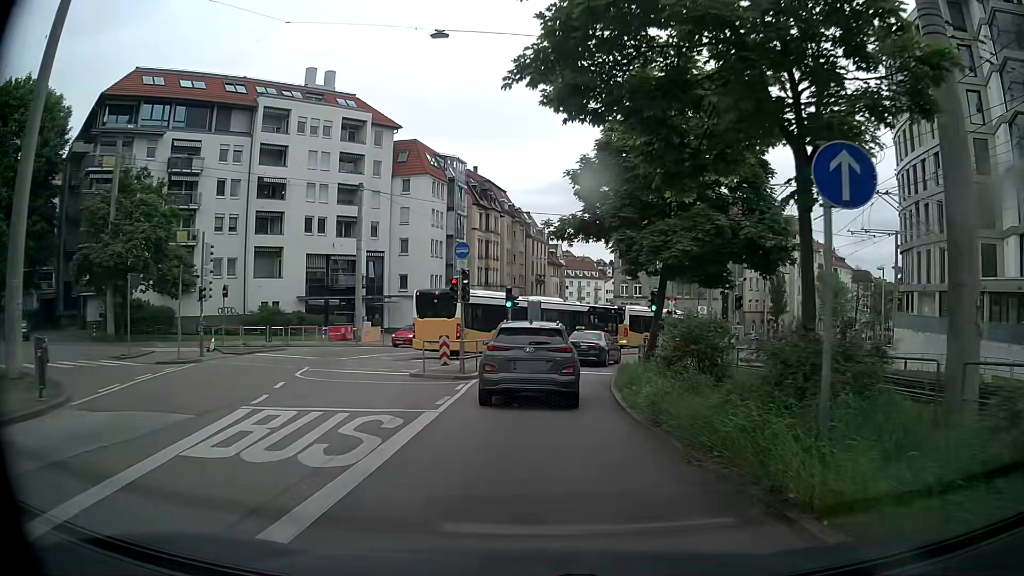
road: tertiary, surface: asphalt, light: Day
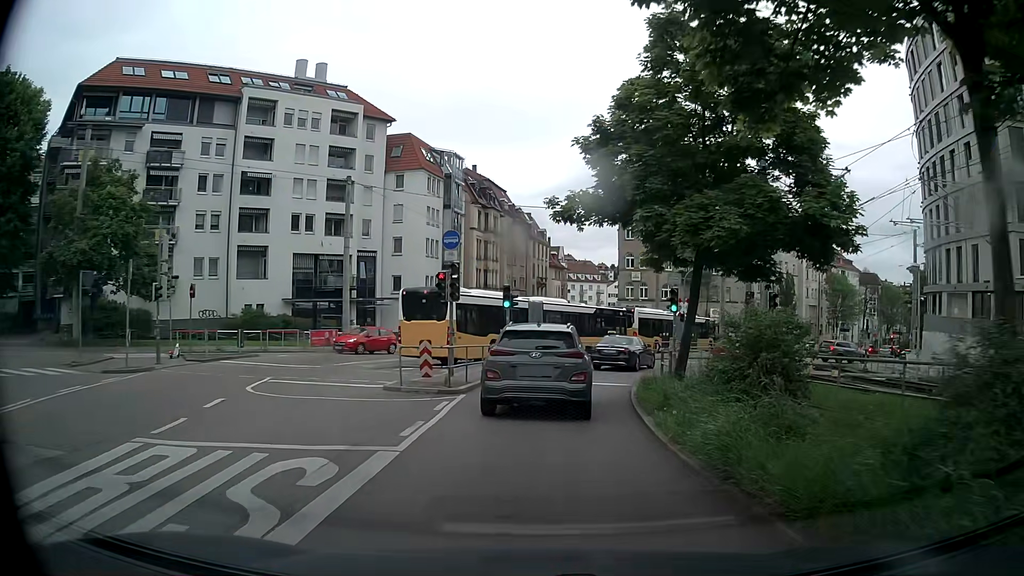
(-0.1, +3.4) m; -1°
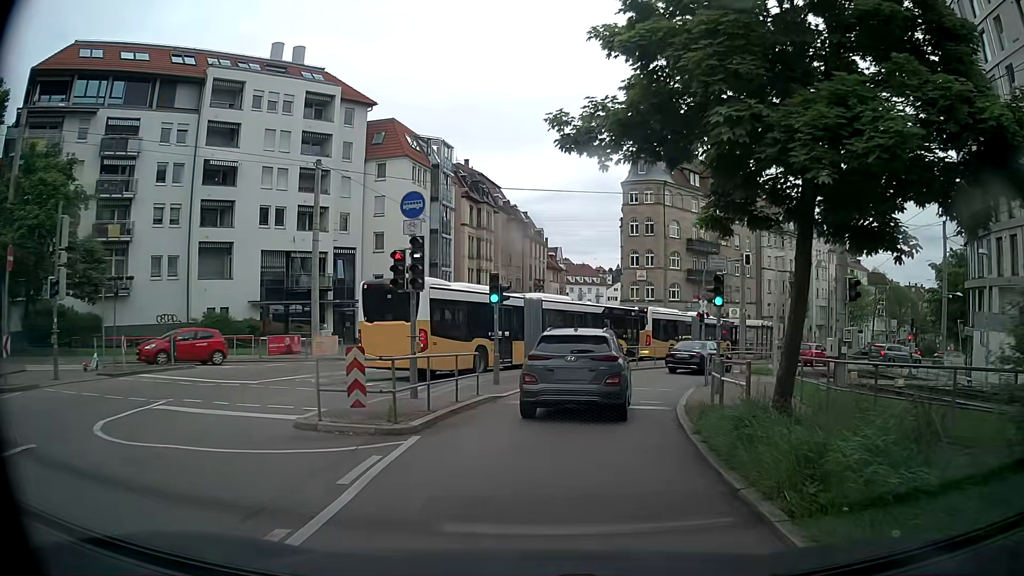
(0.0, +5.7) m; +2°
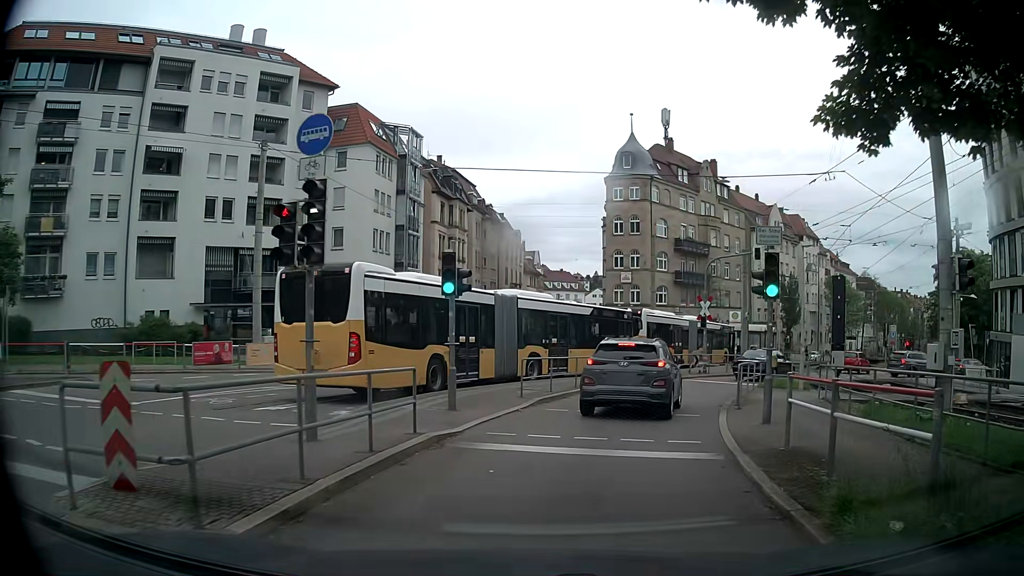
(-0.1, +5.4) m; 0°
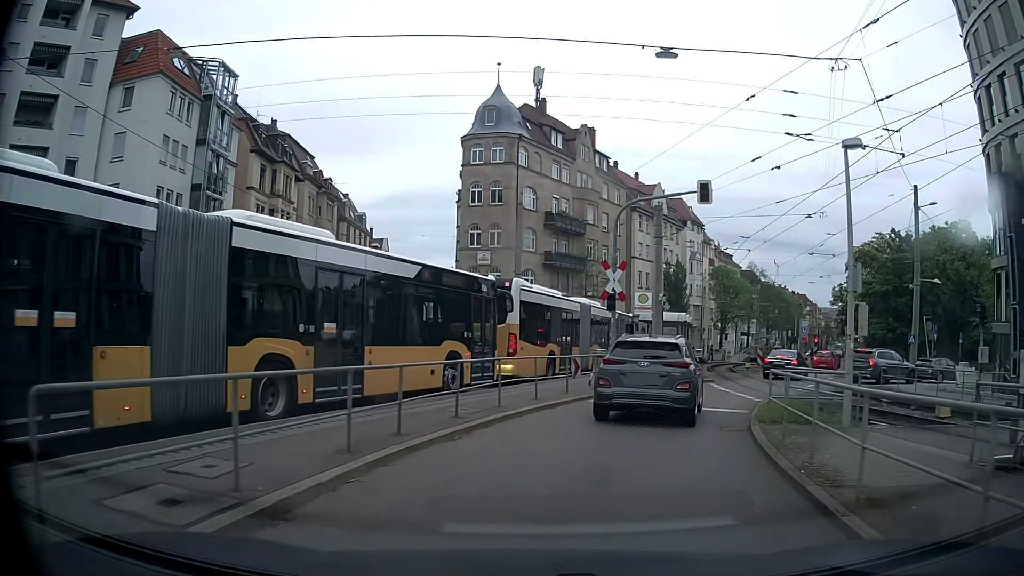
(+1.3, +12.9) m; +11°
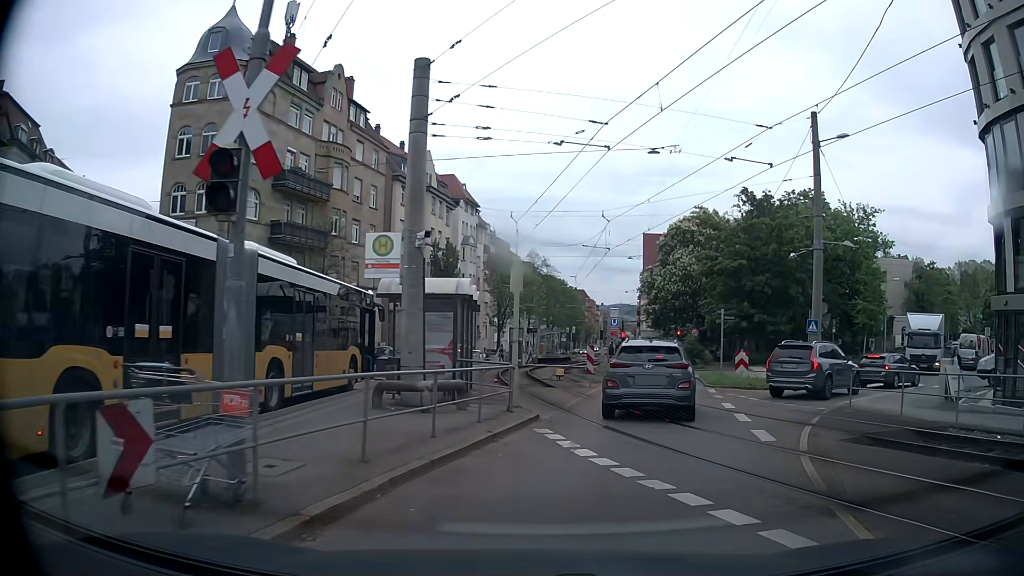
(+2.4, +14.9) m; +18°
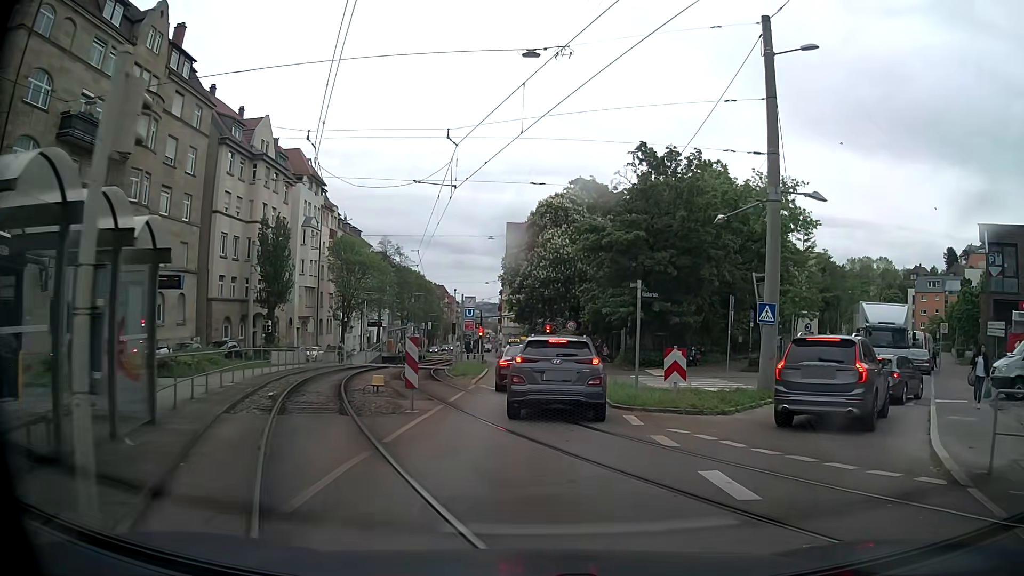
(+1.5, +10.5) m; +12°
